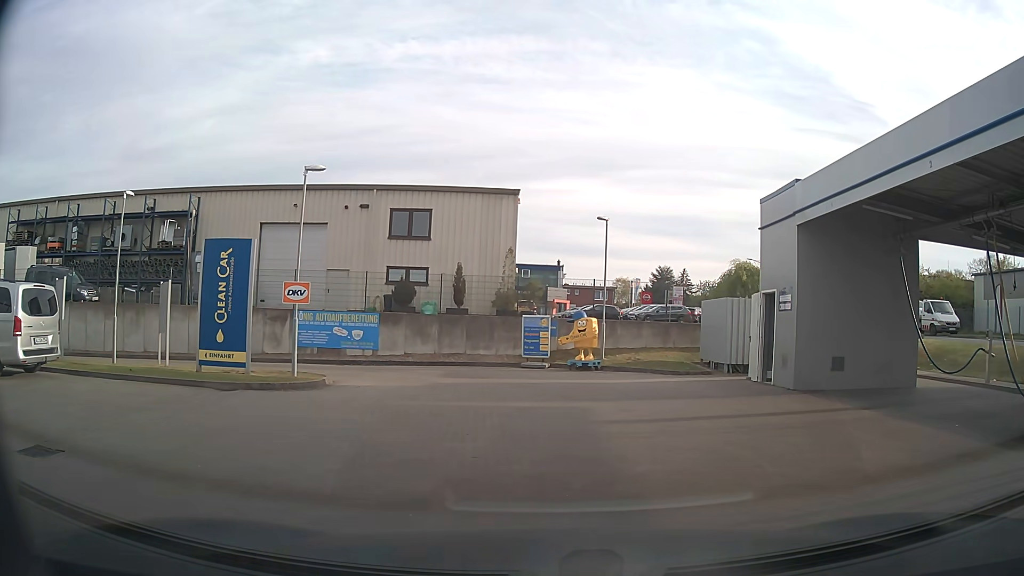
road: service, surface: asphalt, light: Day
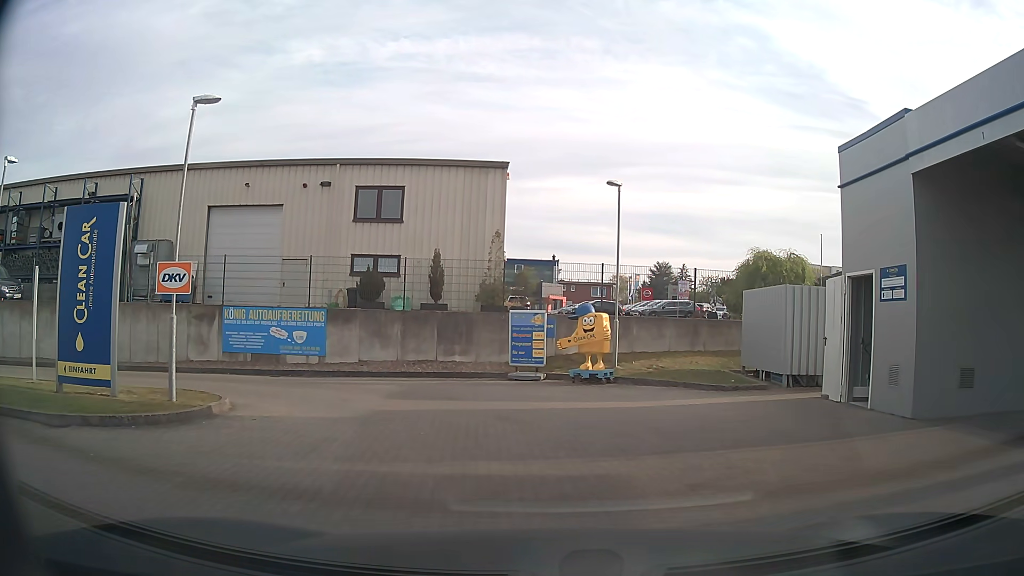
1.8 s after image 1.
(-0.1, +5.1) m; -1°
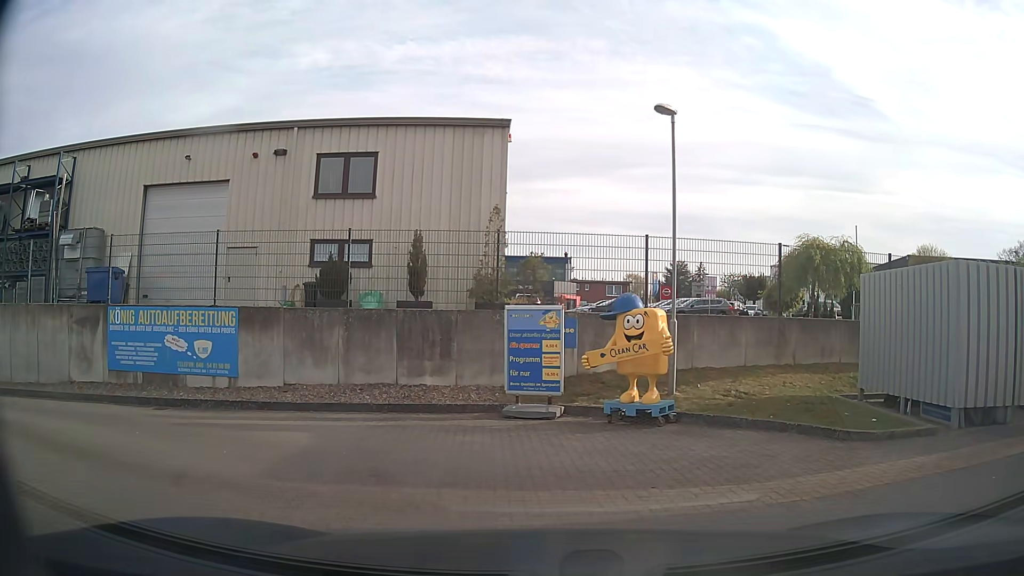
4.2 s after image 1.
(+0.1, +6.0) m; +2°
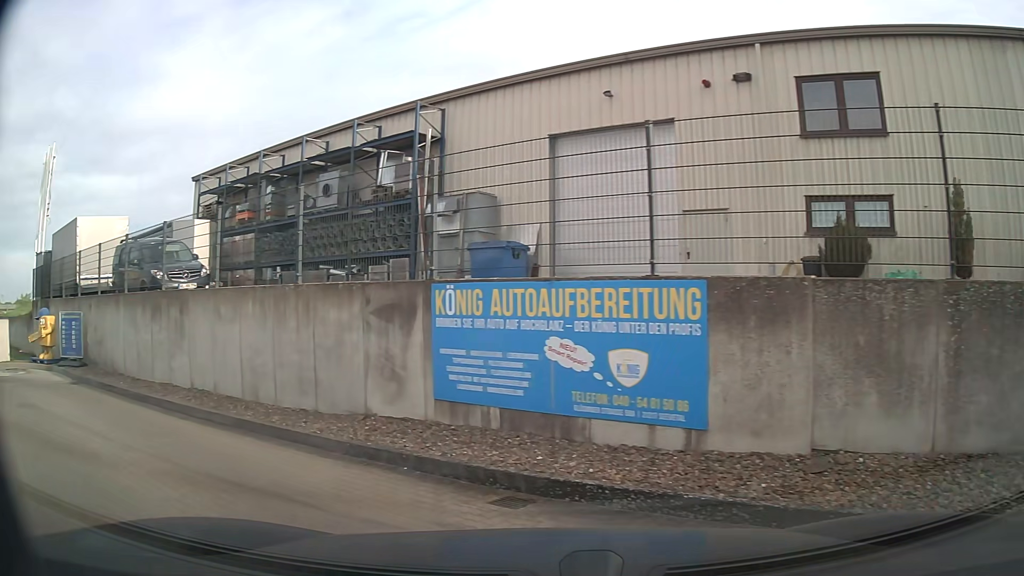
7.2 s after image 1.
(-1.8, +6.5) m; -41°
